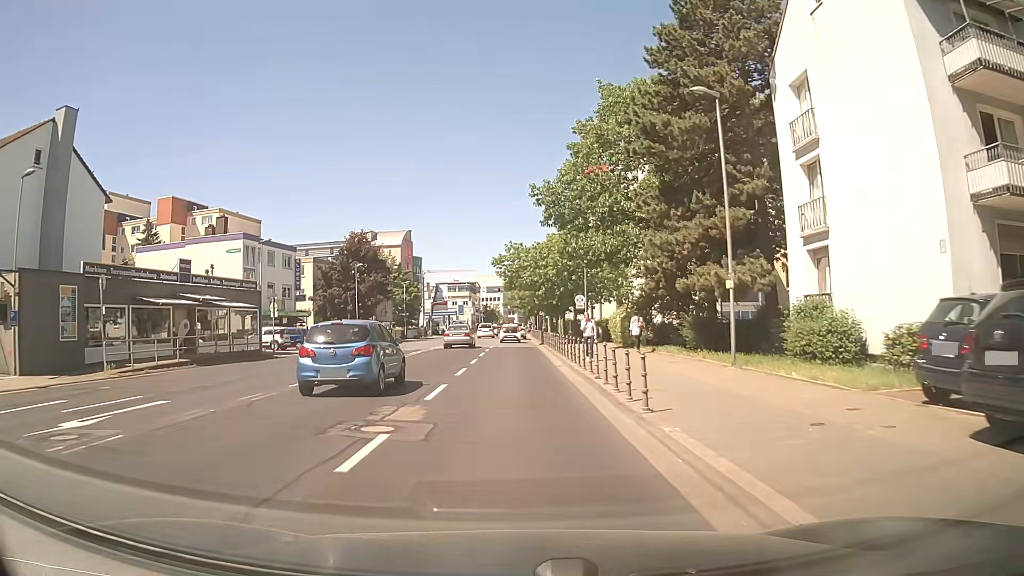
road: secondary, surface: asphalt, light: Day
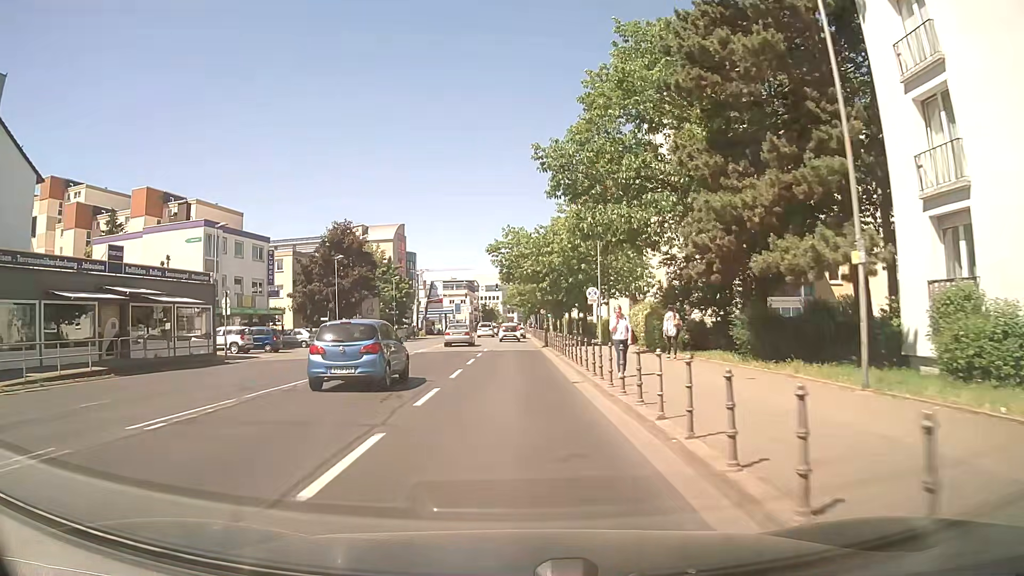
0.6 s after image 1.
(0.0, +7.2) m; 0°
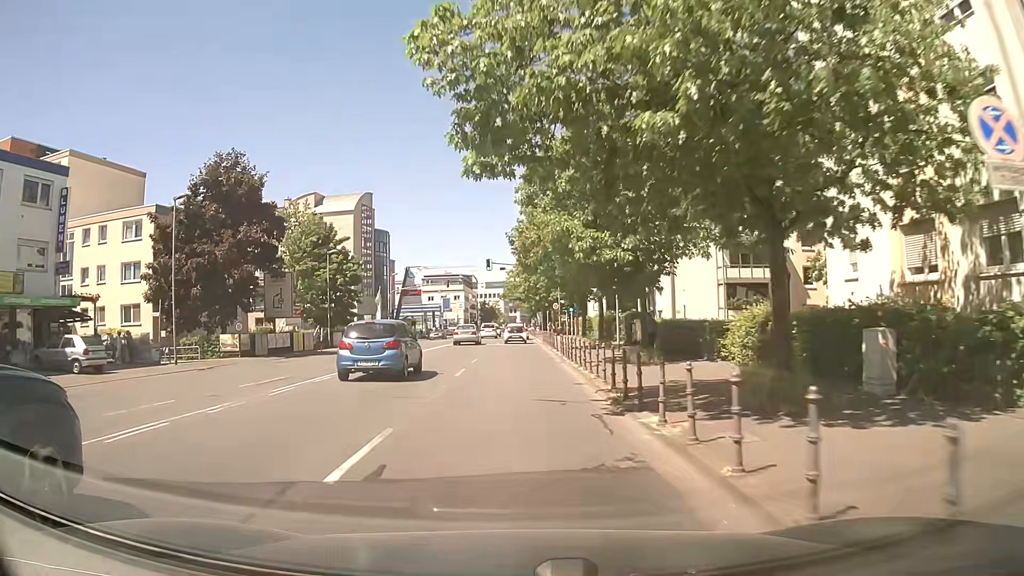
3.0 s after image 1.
(0.0, +29.8) m; 0°
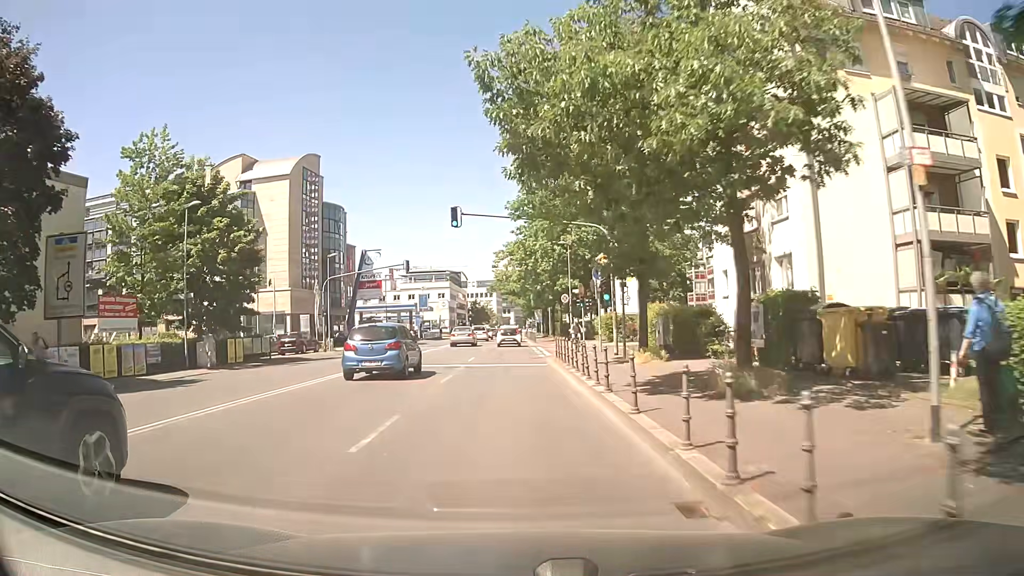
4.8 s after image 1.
(+0.1, +22.8) m; 0°
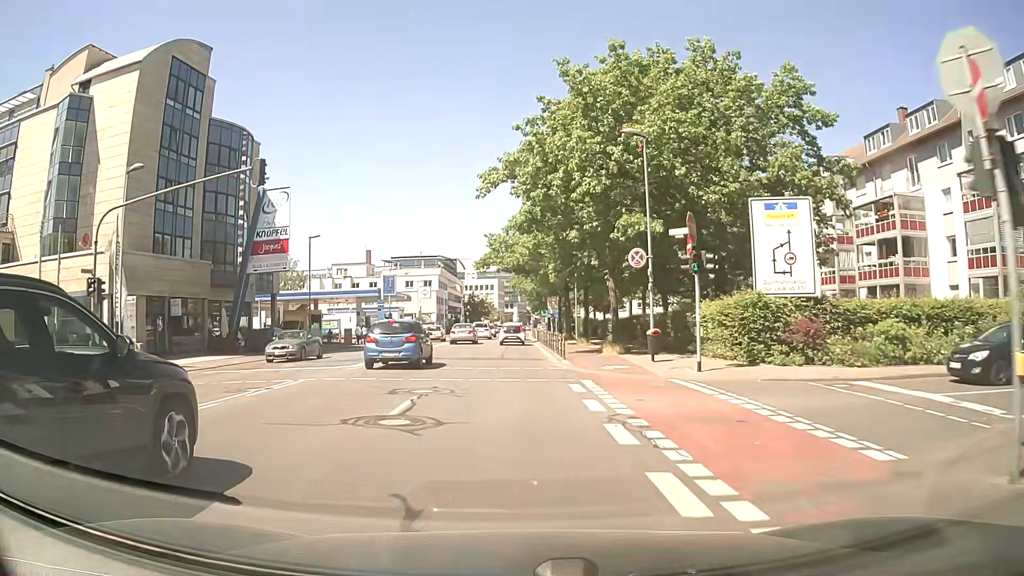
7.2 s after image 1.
(-0.1, +29.5) m; 0°
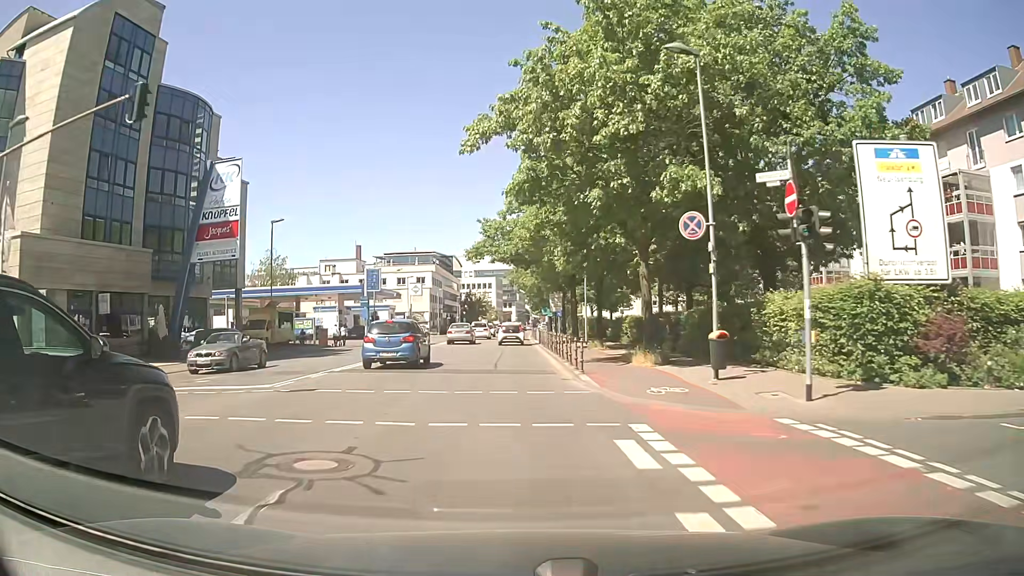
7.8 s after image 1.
(0.0, +7.2) m; -1°
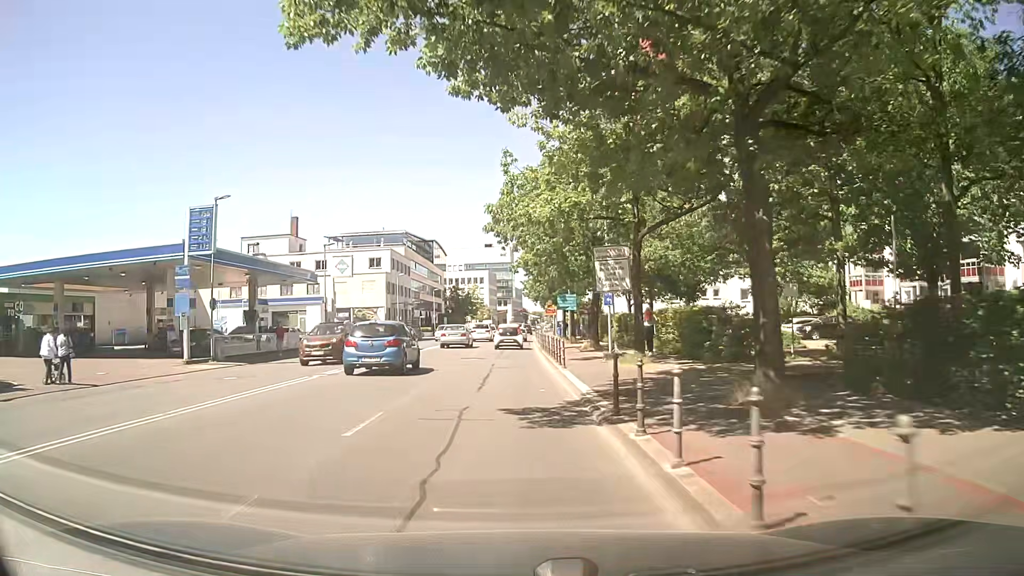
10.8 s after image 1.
(+0.2, +35.6) m; +1°
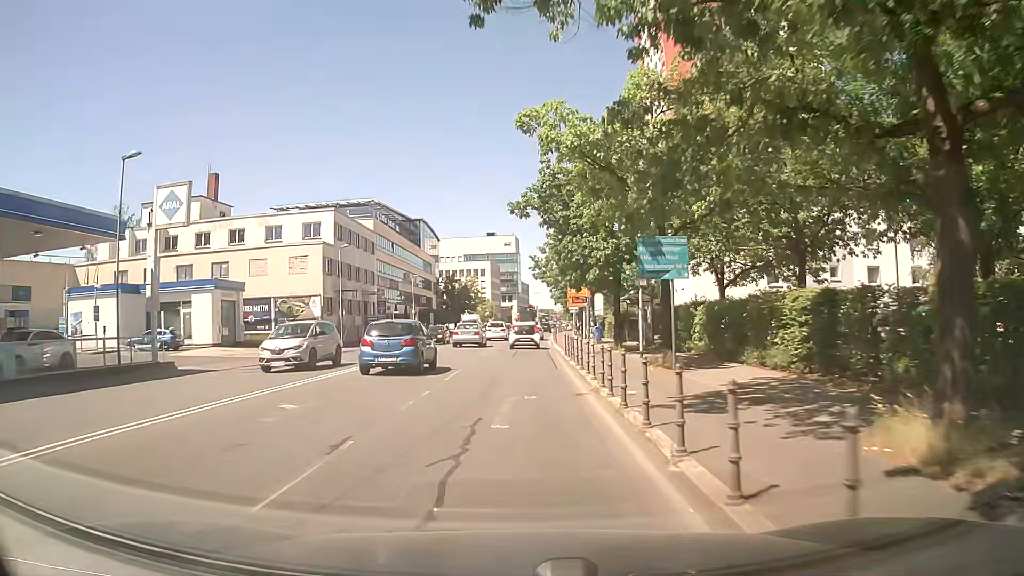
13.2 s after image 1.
(-0.1, +27.7) m; 0°
(0, +10) (0, +20) (0, +30) (0, +40) (+1, +50) (+1, +60) (+1, +70) (+2, +80) (+3, +90) (+4, +100) m
